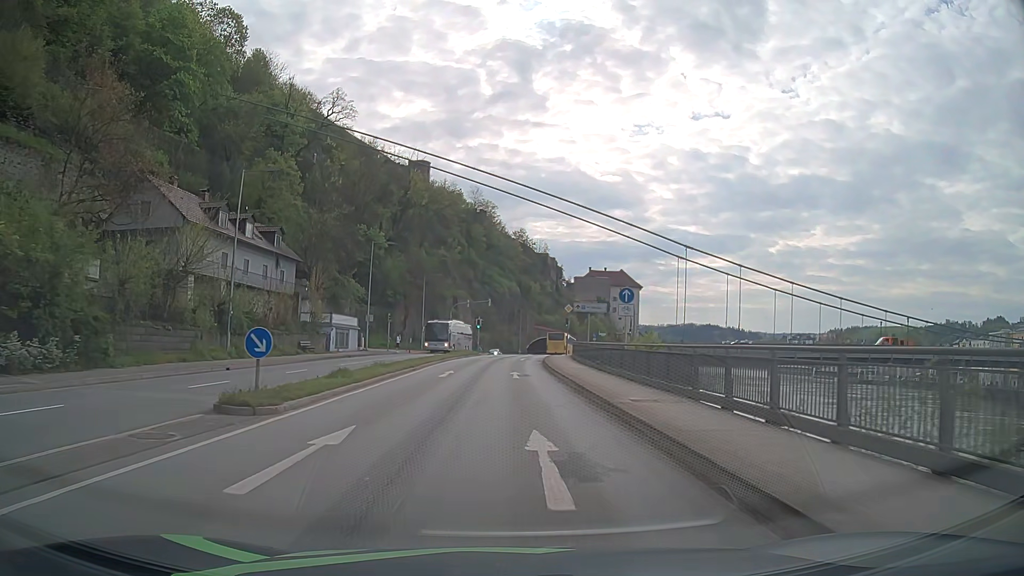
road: primary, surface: asphalt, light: Day
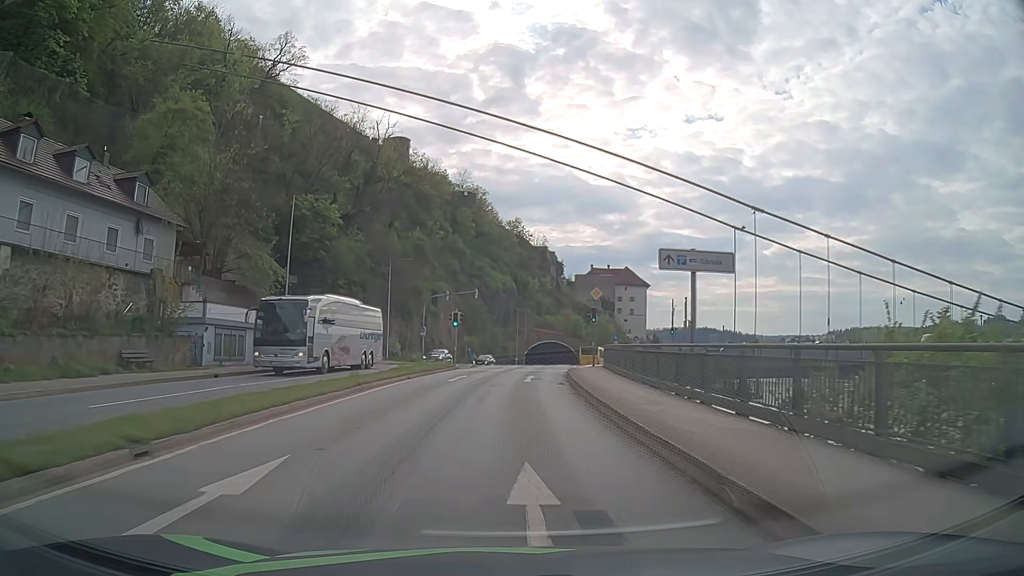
(+0.2, +22.7) m; +1°
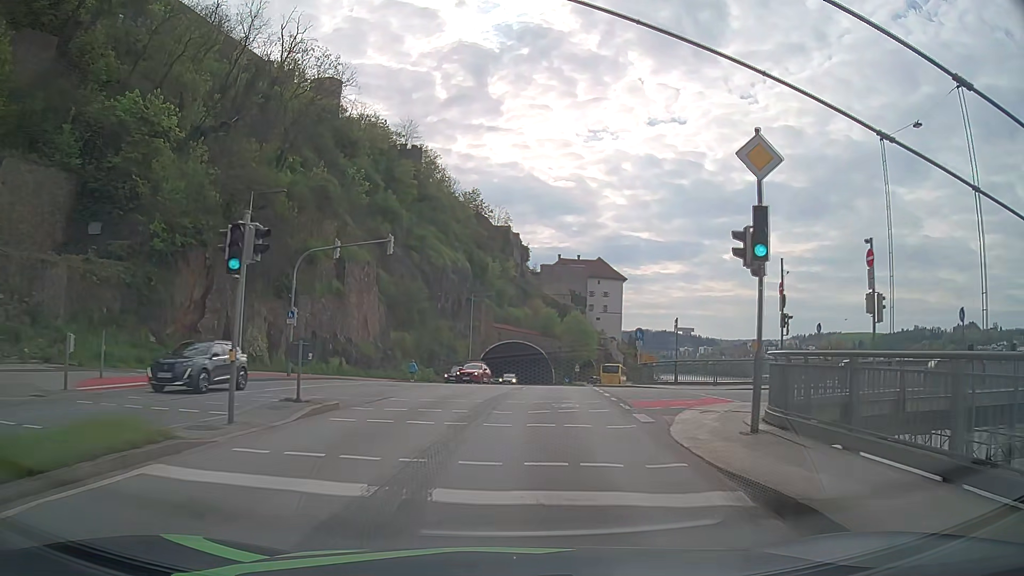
(+0.4, +30.1) m; +3°
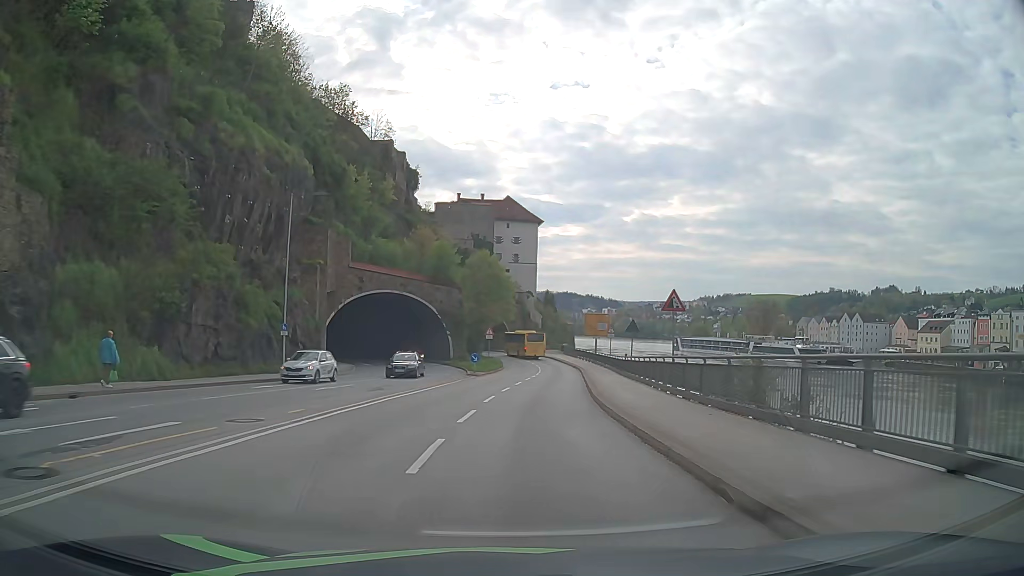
(+2.6, +37.9) m; +8°
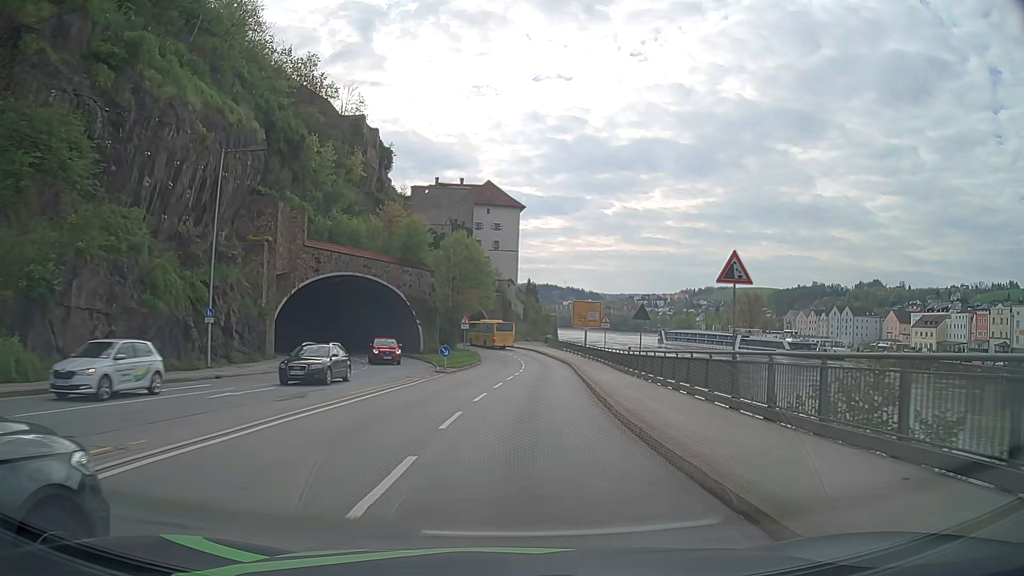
(+0.1, +7.8) m; +1°
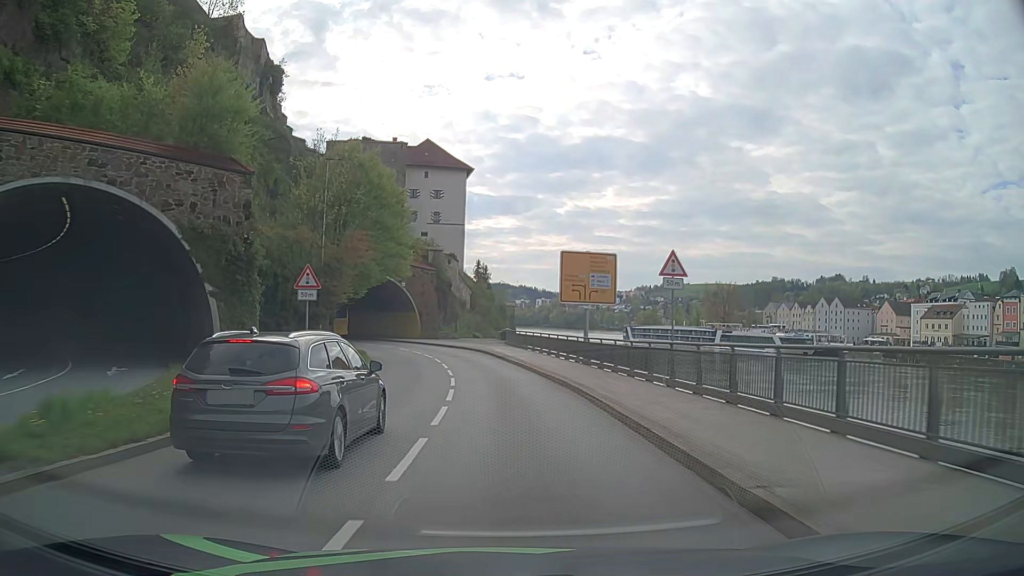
(+1.7, +31.6) m; +4°
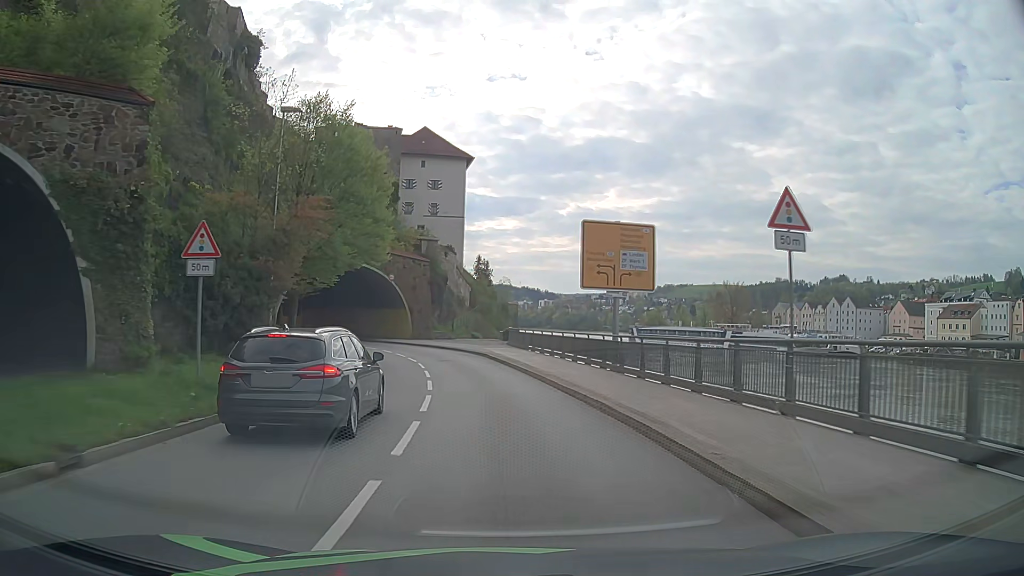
(0.0, +7.9) m; 0°
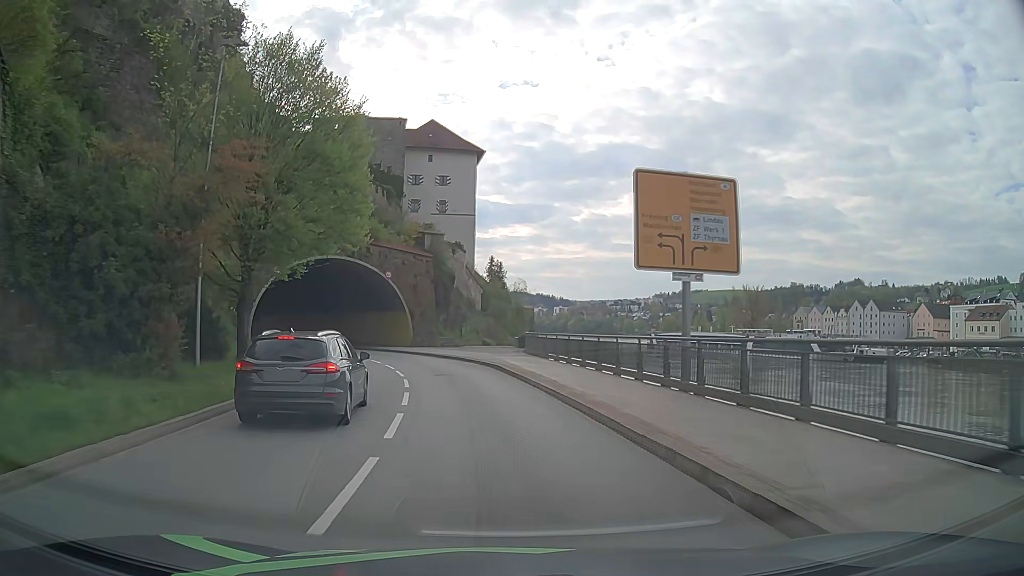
(0.0, +7.8) m; -1°
(0, +10) (-1, +20) (-4, +30) (-7, +39) (-12, +48) (-18, +56) (-25, +63) (-32, +70) (-41, +75) (-50, +80) m
